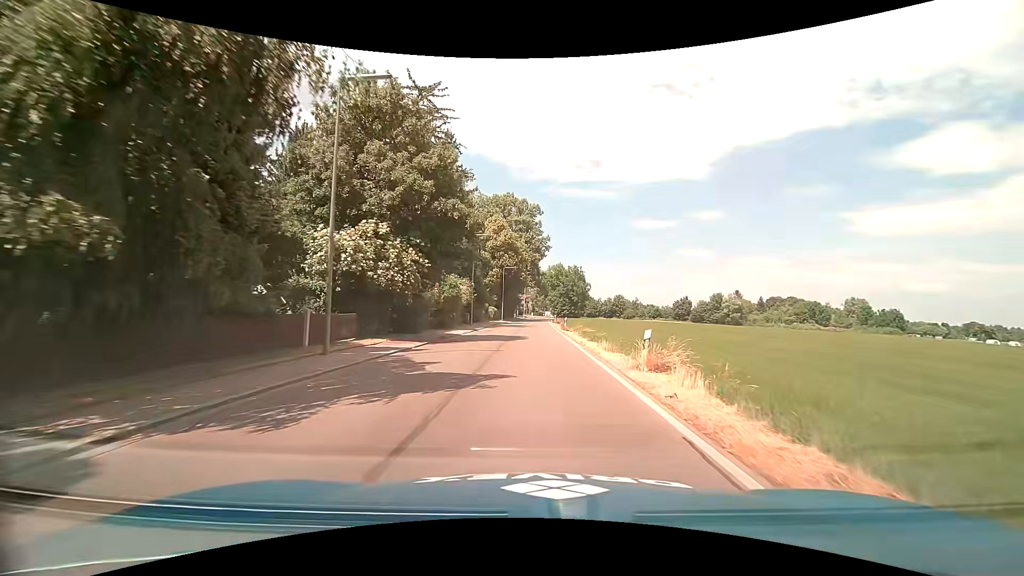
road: tertiary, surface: asphalt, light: Day
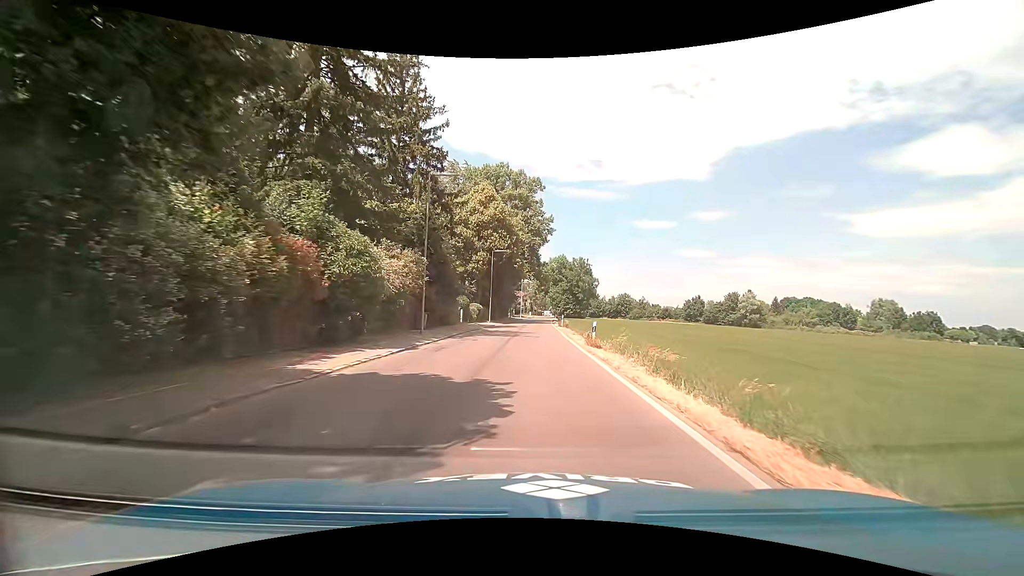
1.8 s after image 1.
(-0.1, +19.6) m; 0°
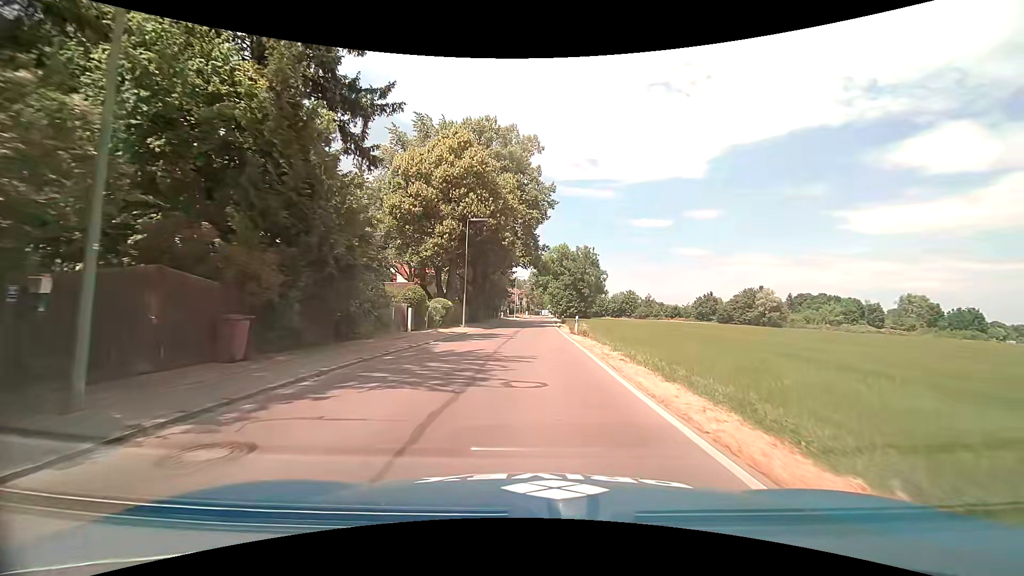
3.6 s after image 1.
(+0.2, +19.0) m; +1°
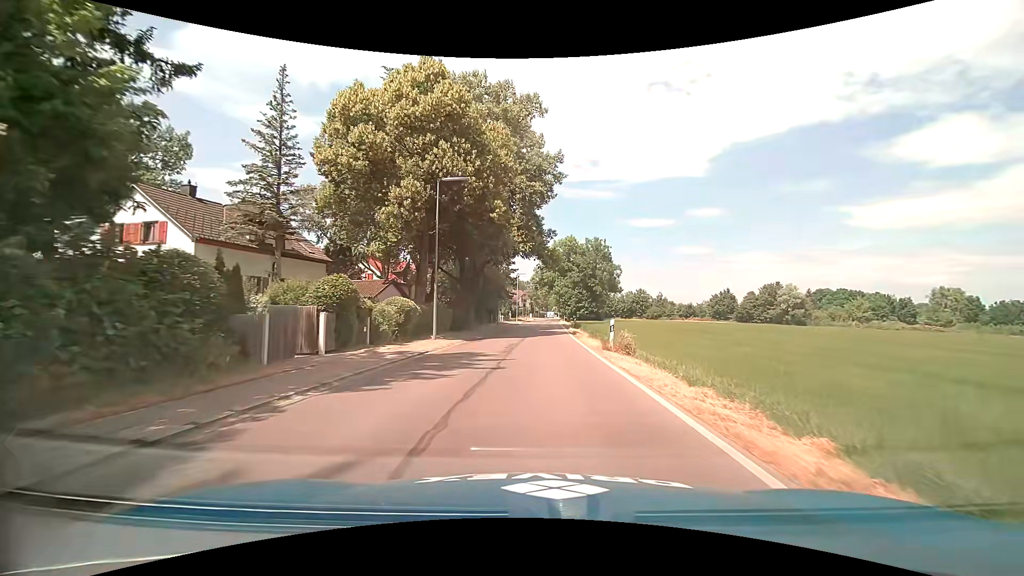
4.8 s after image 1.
(-0.1, +12.4) m; -1°
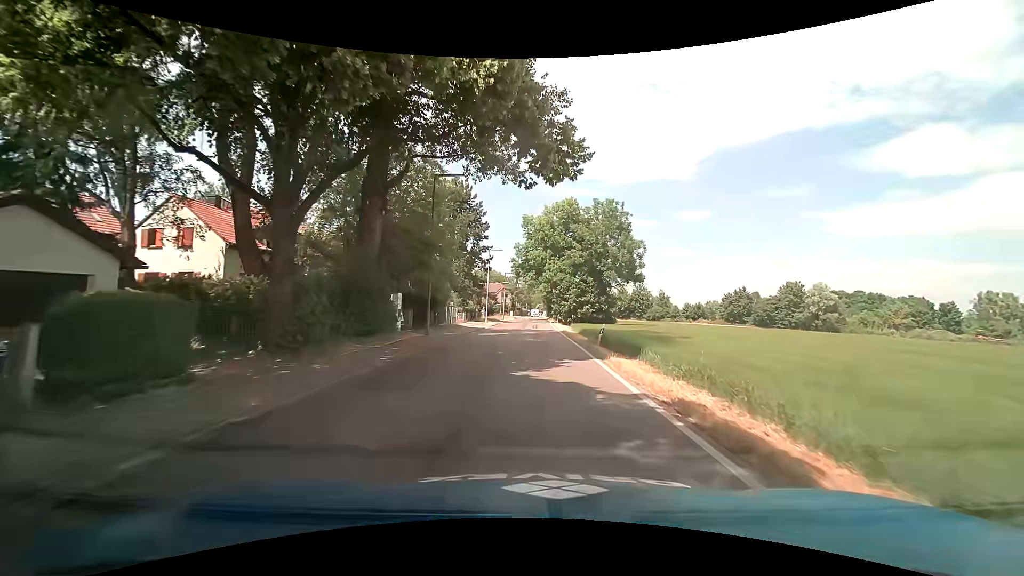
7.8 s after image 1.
(+0.4, +29.8) m; +2°
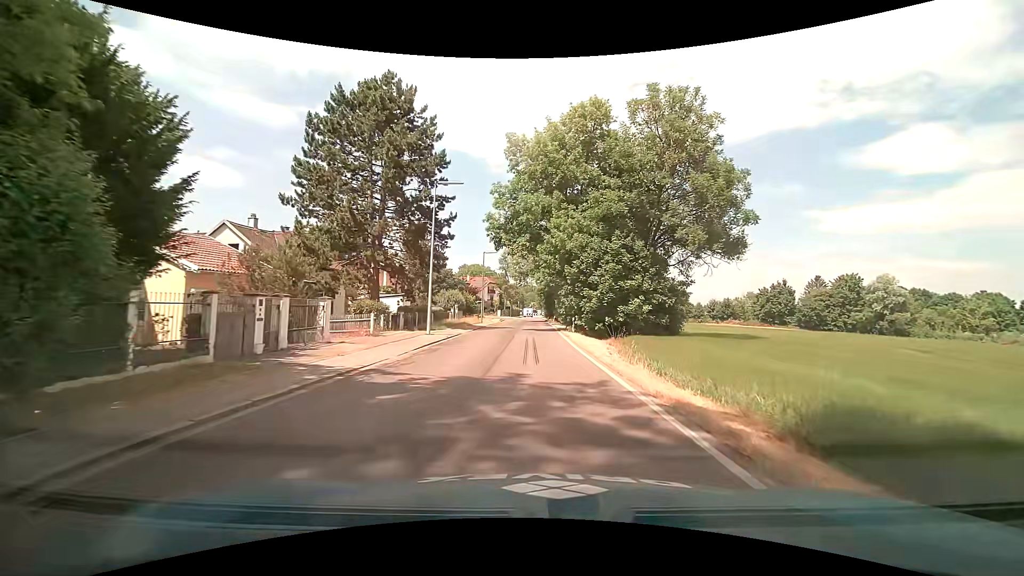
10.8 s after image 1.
(0.0, +29.0) m; 0°
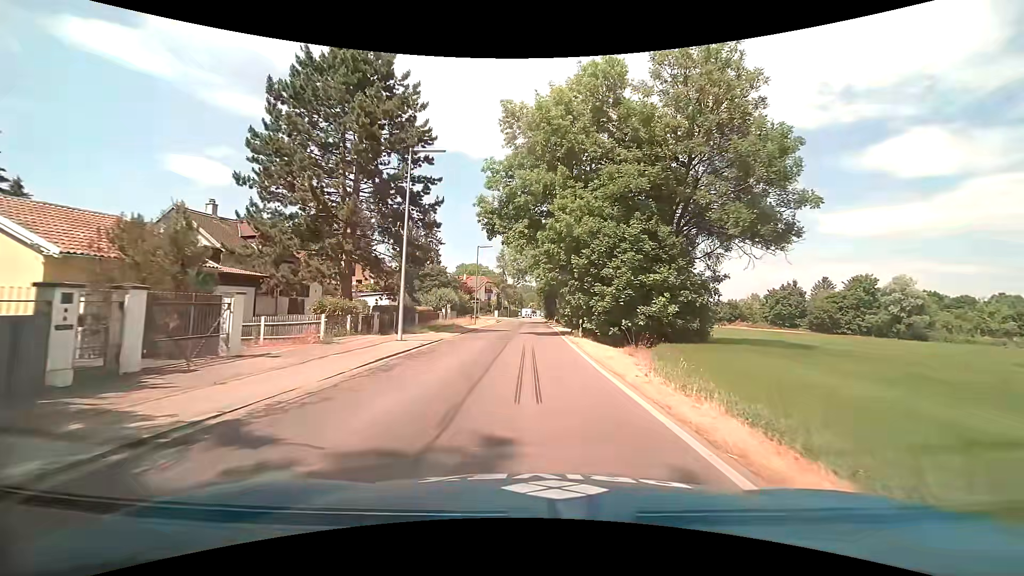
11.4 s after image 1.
(0.0, +5.5) m; 0°
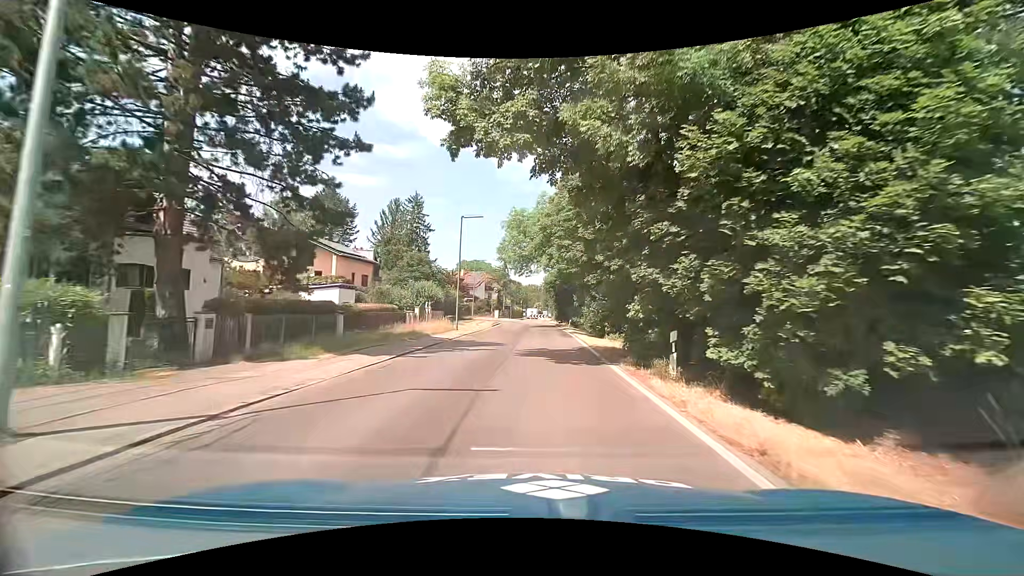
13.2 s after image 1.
(-0.1, +16.3) m; -1°
(0, +10) (0, +20) (+1, +30) (+1, +40) (+1, +50) (+1, +60) (0, +70) (-3, +79) (-10, +87) (-18, +92) m
